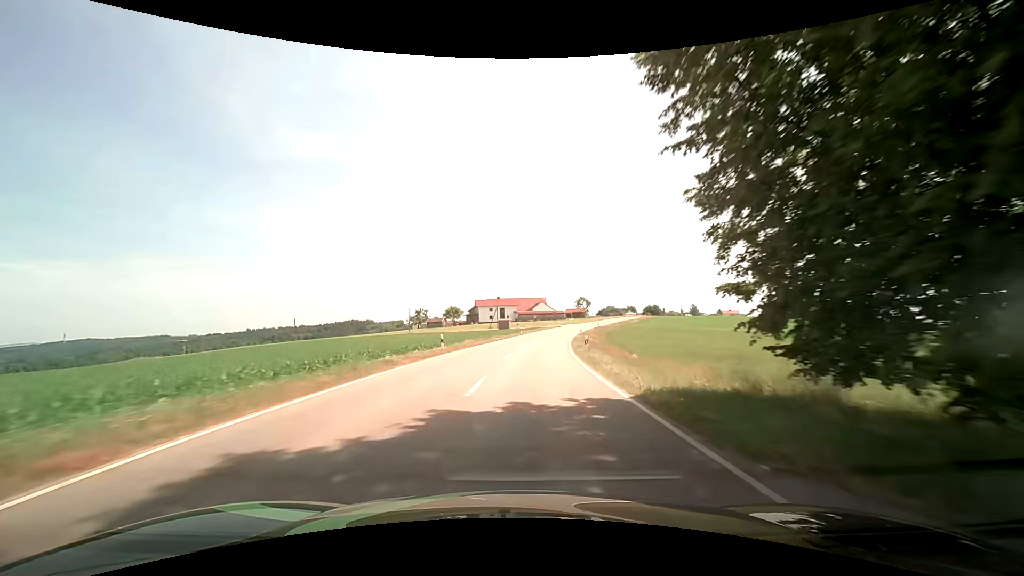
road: tertiary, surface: asphalt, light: Day
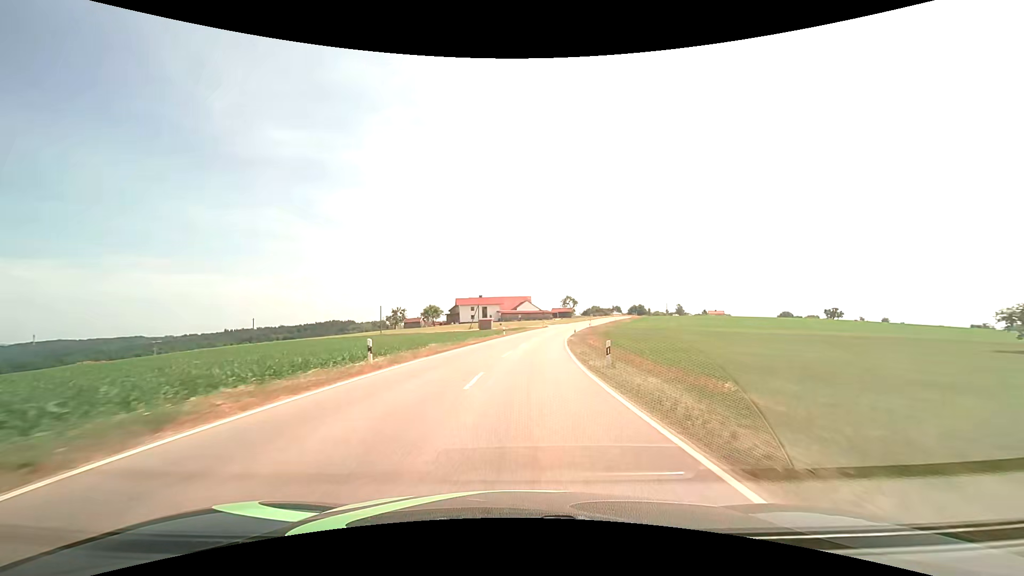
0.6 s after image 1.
(+0.2, +10.7) m; +2°
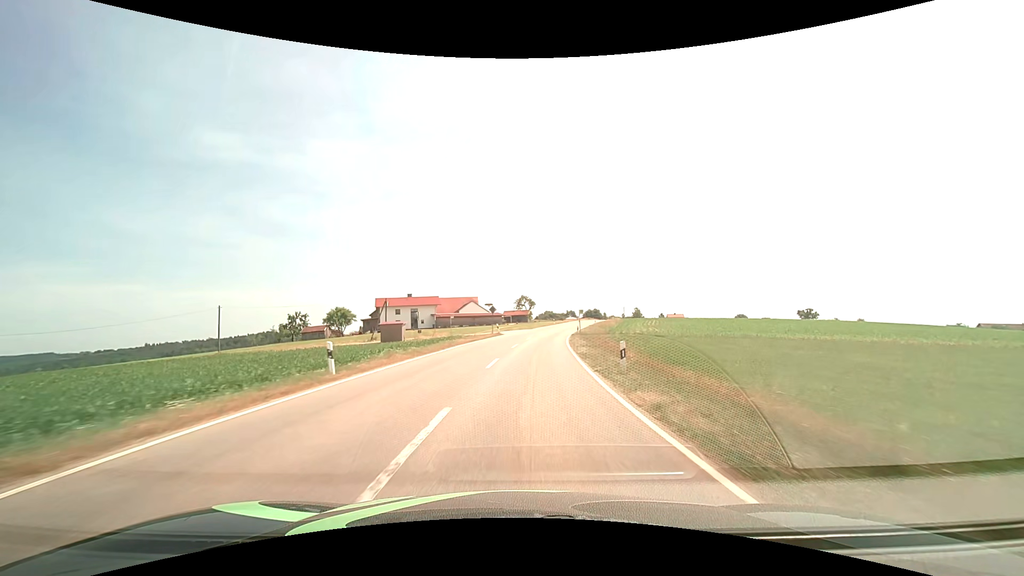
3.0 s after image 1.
(+2.2, +42.1) m; +6°
(0, +10) (+1, +20) (+1, +30) (+2, +40) (+3, +50) (+5, +60) (+7, +70) (+8, +79) (+11, +89) (+13, +99) m
